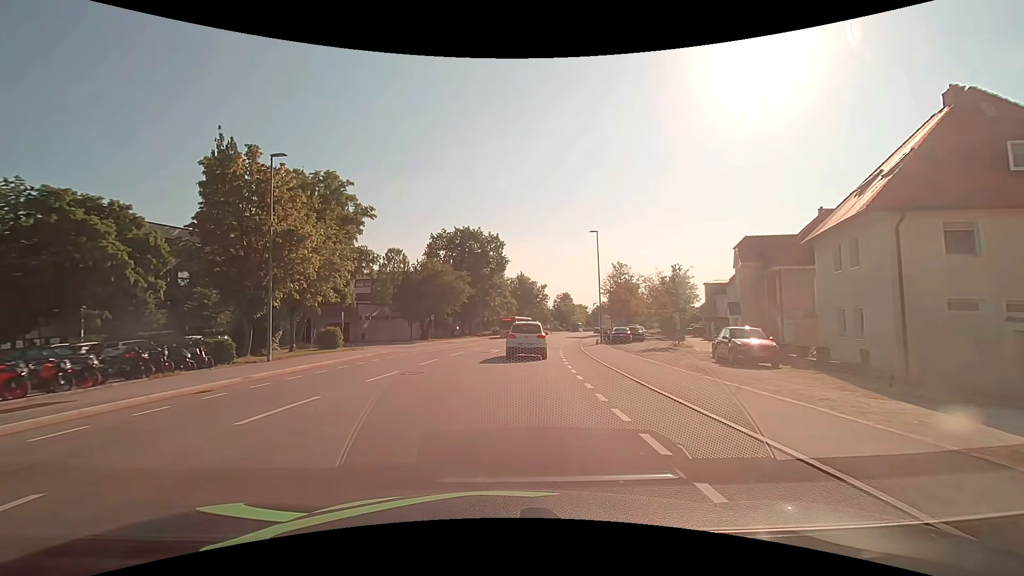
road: tertiary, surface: asphalt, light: Day
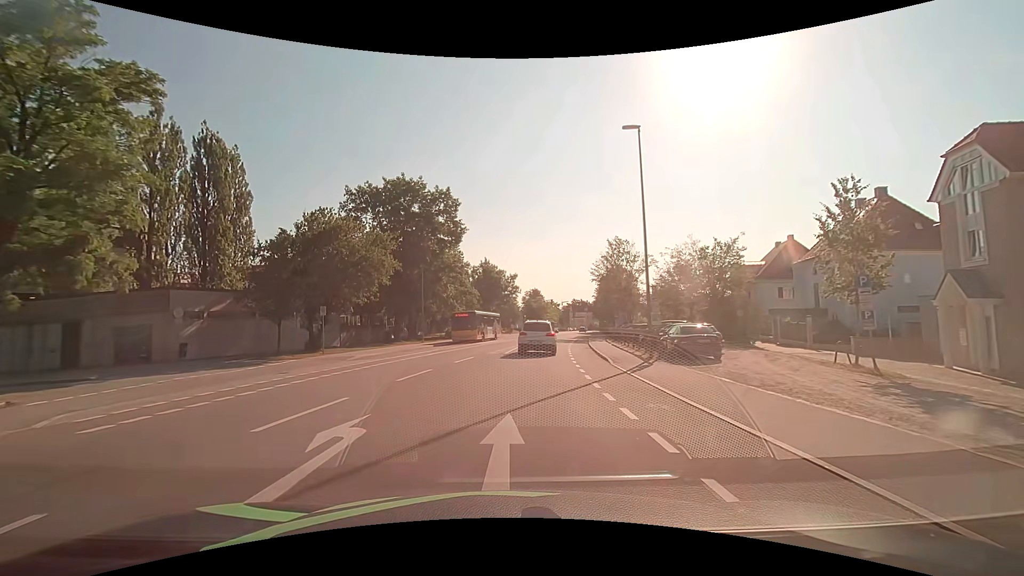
(+0.8, +24.2) m; +4°
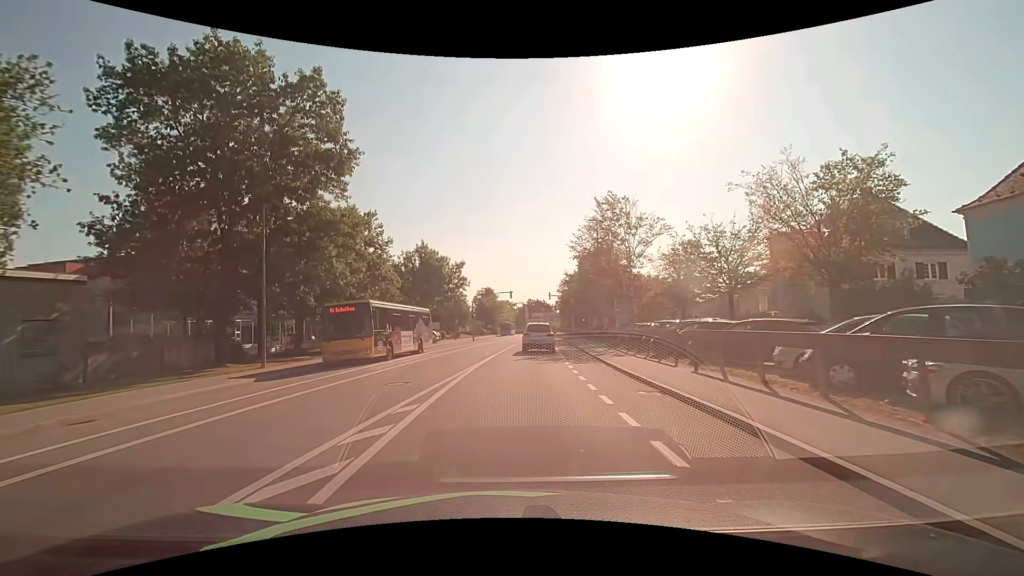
(+1.0, +23.0) m; +5°
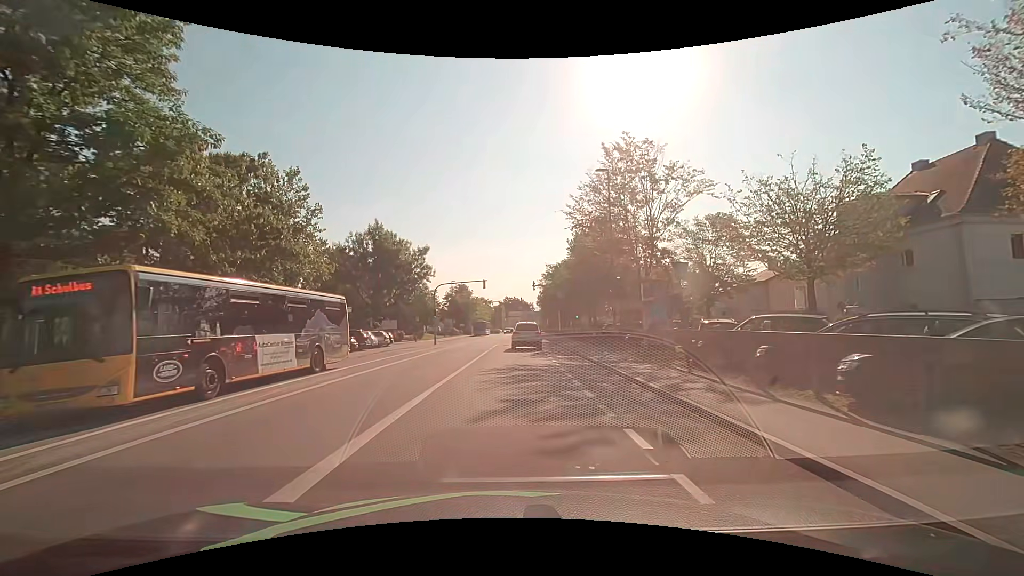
(+0.4, +13.6) m; +3°
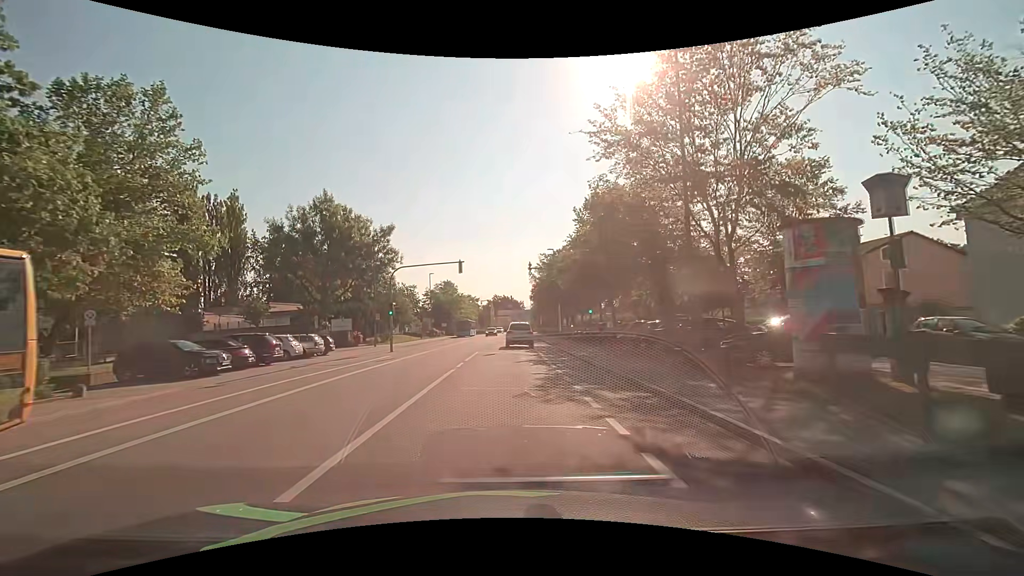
(+0.1, +13.6) m; +1°
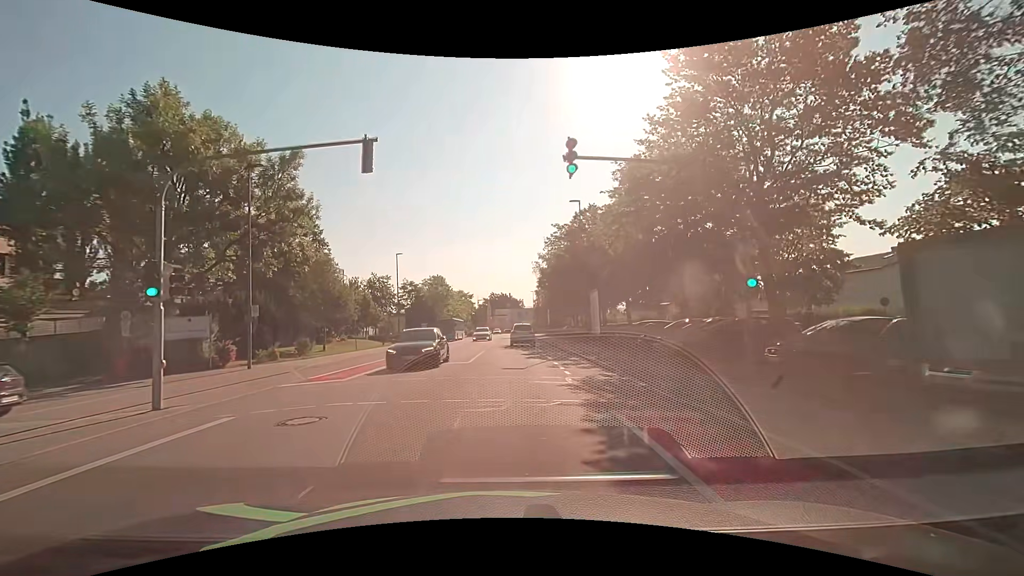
(-0.2, +22.5) m; -1°
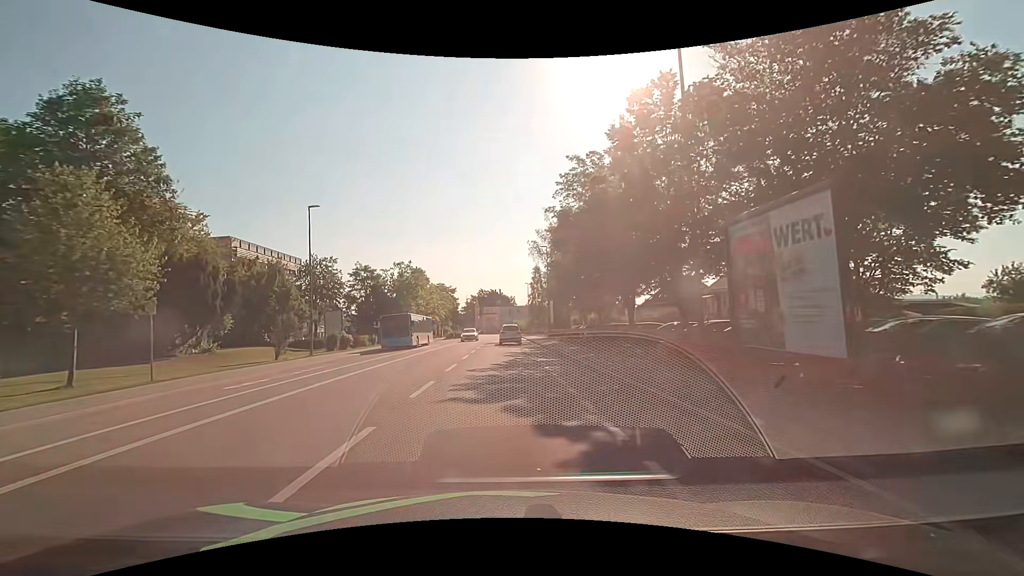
(+0.5, +22.4) m; +1°
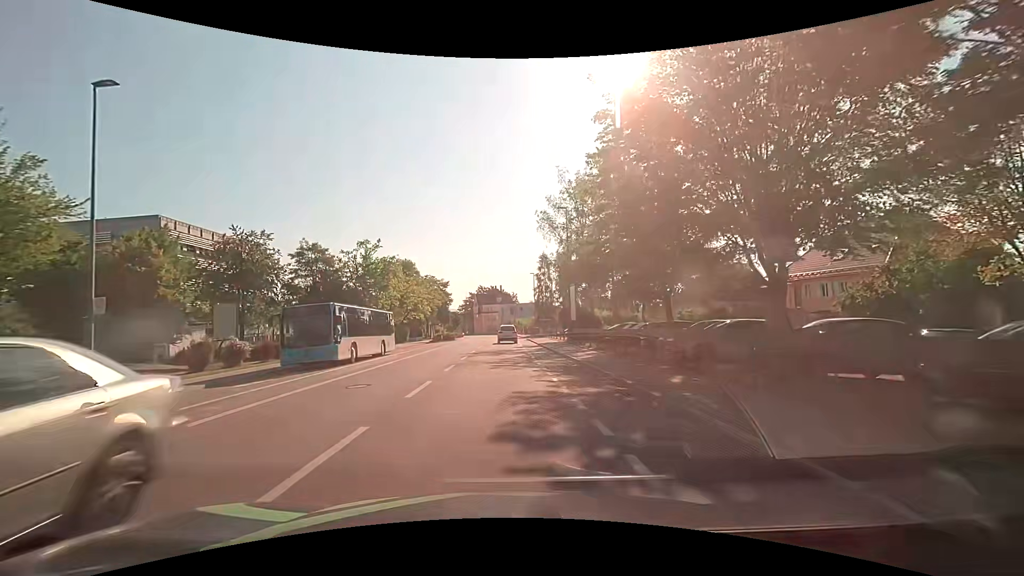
(+0.1, +18.0) m; 0°
(0, +10) (0, +20) (0, +30) (0, +40) (0, +50) (-1, +60) (-1, +70) (-1, +80) (-1, +90) (-1, +100) m
